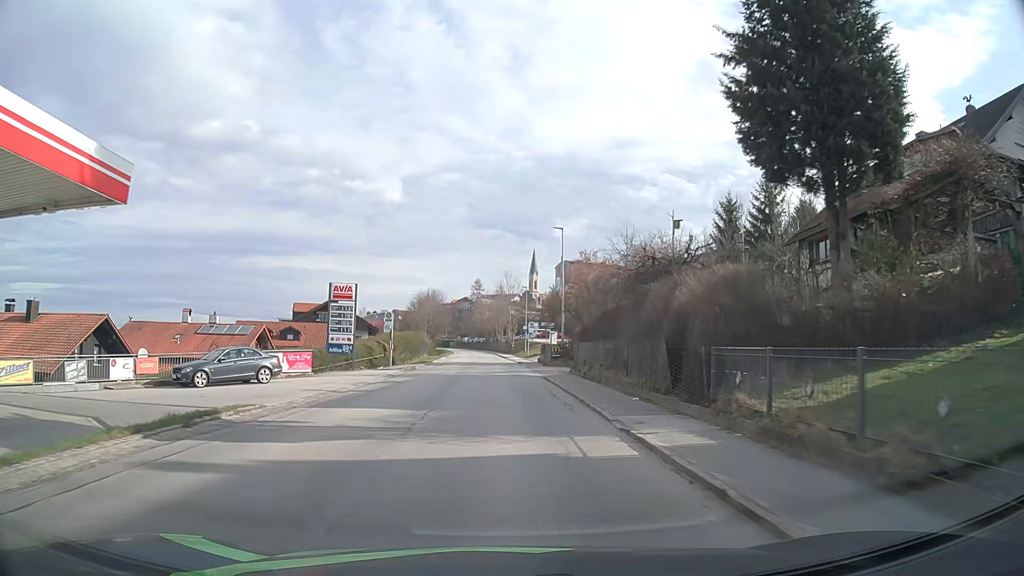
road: tertiary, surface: asphalt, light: Day
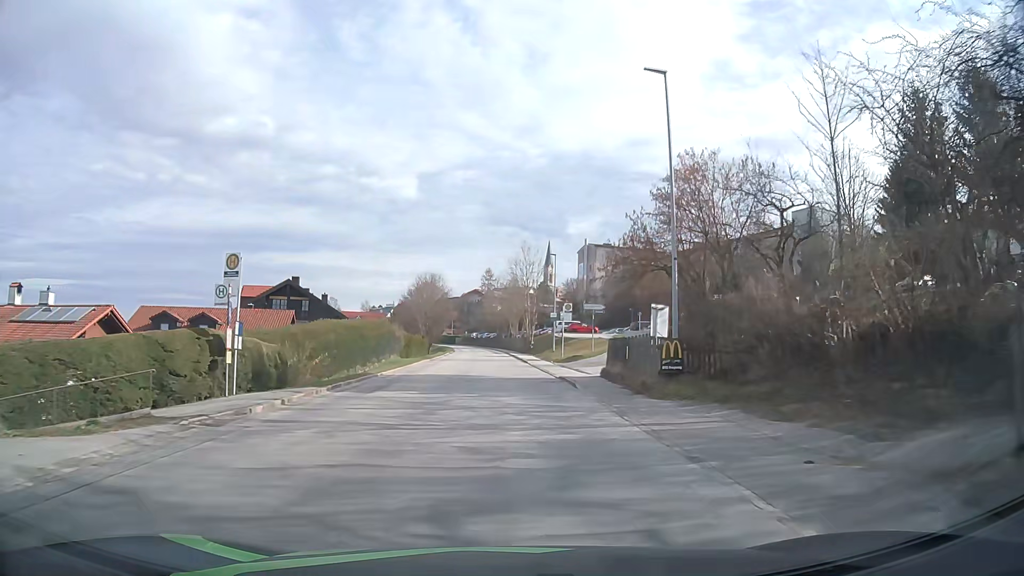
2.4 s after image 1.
(-0.4, +28.0) m; -1°
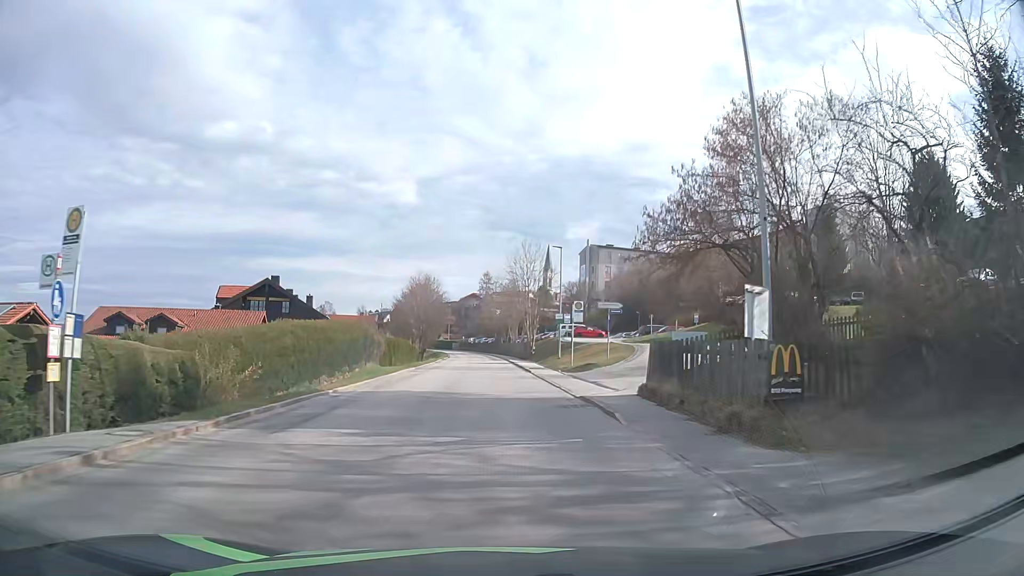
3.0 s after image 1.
(0.0, +7.1) m; 0°
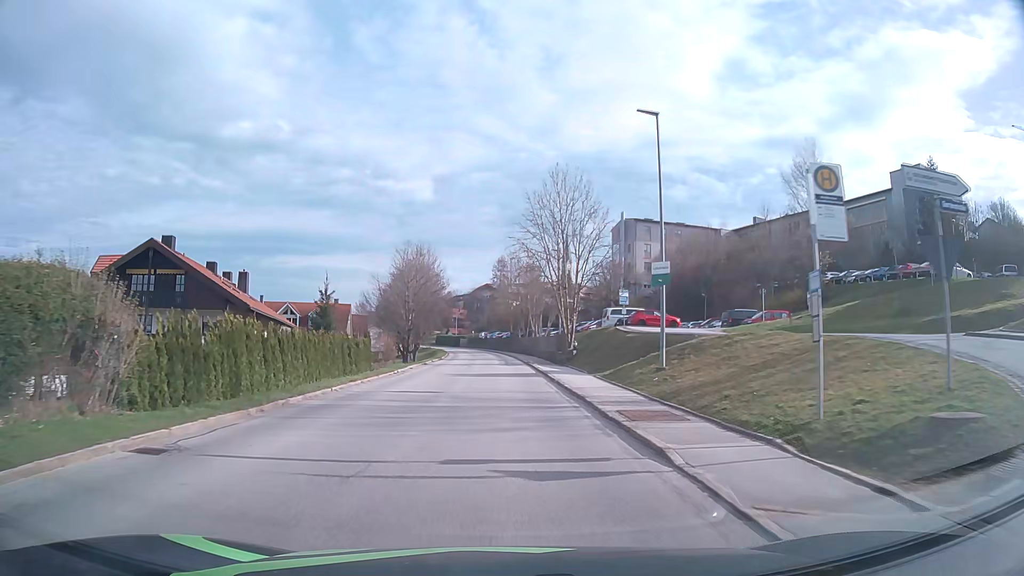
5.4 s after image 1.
(0.0, +28.6) m; -1°
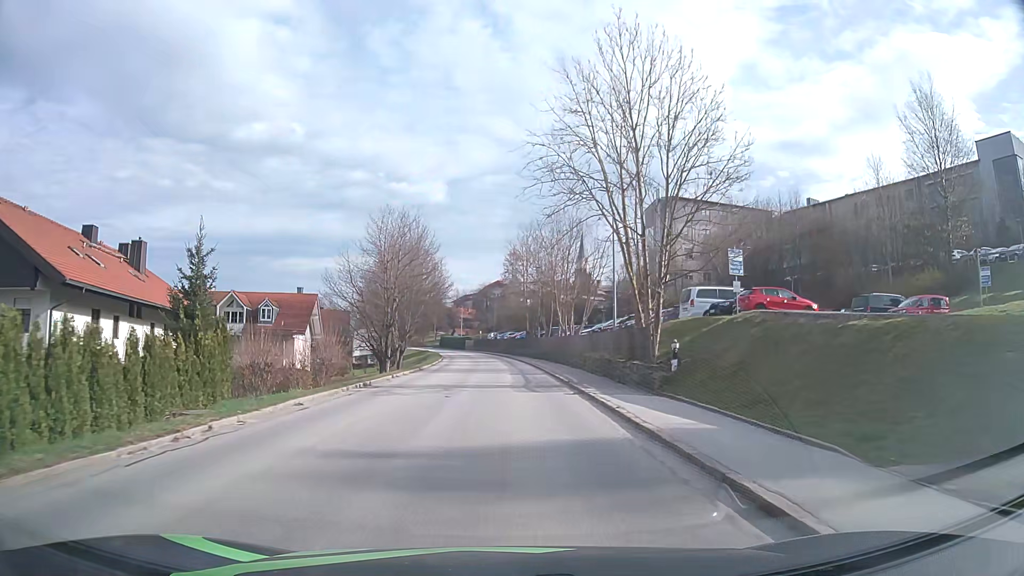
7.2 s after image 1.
(-0.2, +21.9) m; -1°
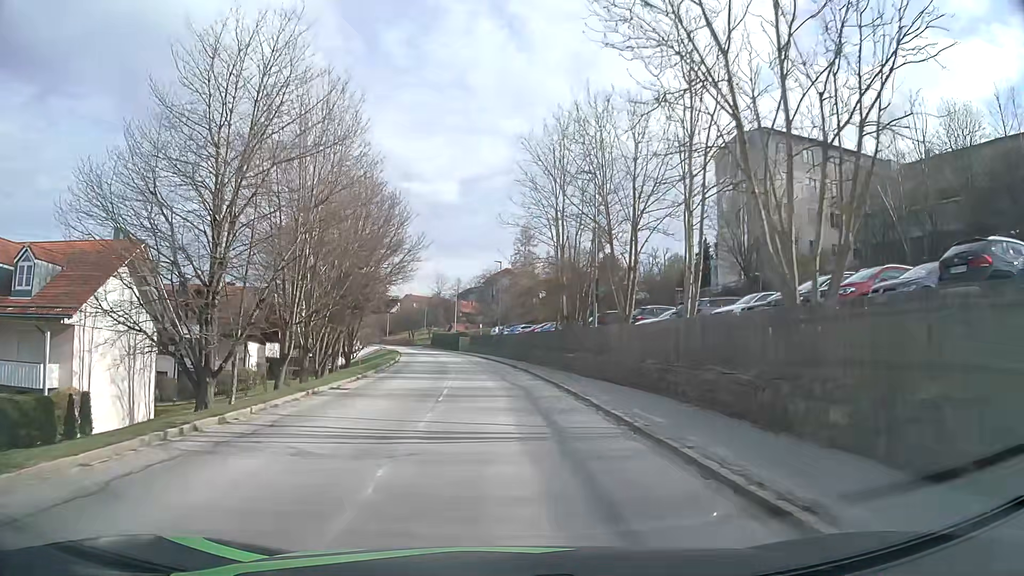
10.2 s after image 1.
(-0.2, +37.2) m; -1°
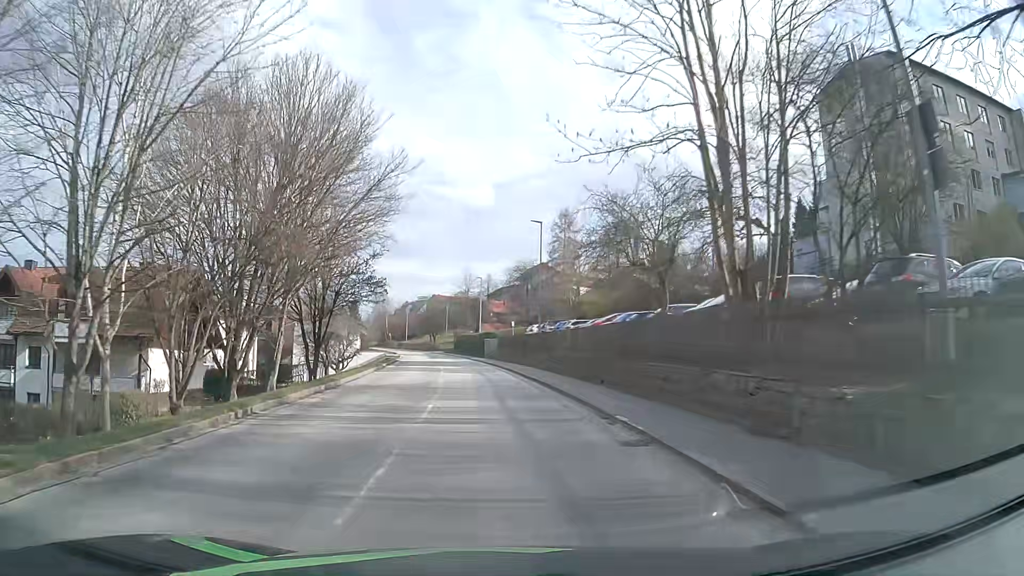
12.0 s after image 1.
(-0.5, +22.5) m; -2°
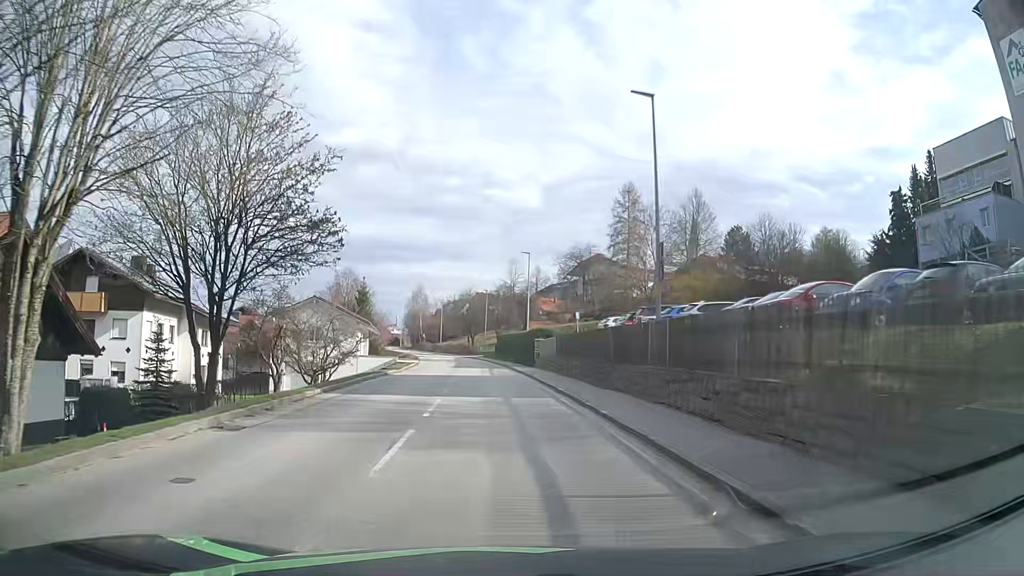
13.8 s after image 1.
(-1.0, +22.2) m; -4°
(0, +10) (-1, +20) (-1, +30) (-2, +40) (-3, +50) (-3, +60) (-5, +70) (-6, +80) (-8, +90) (-10, +99) m
